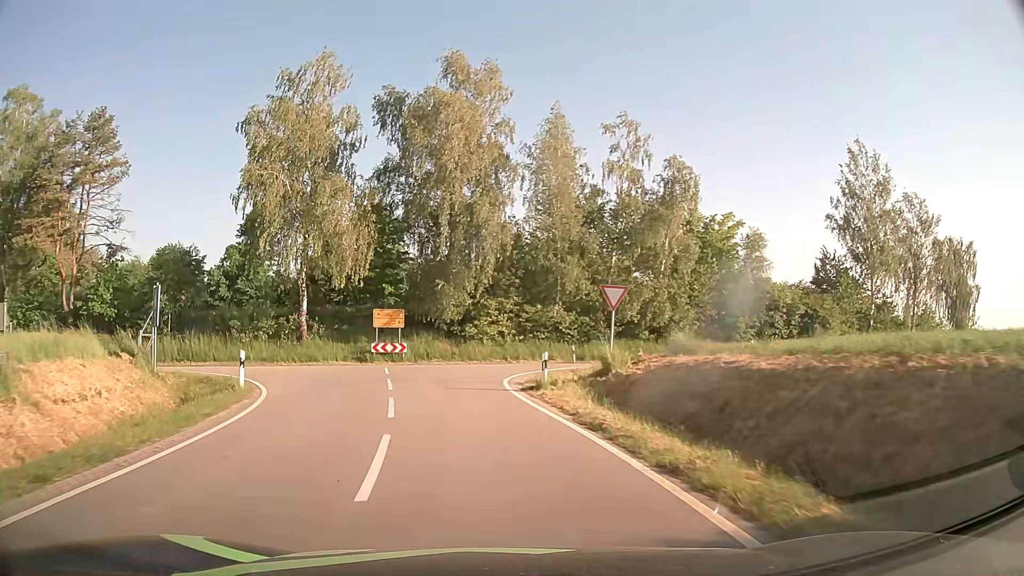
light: Day
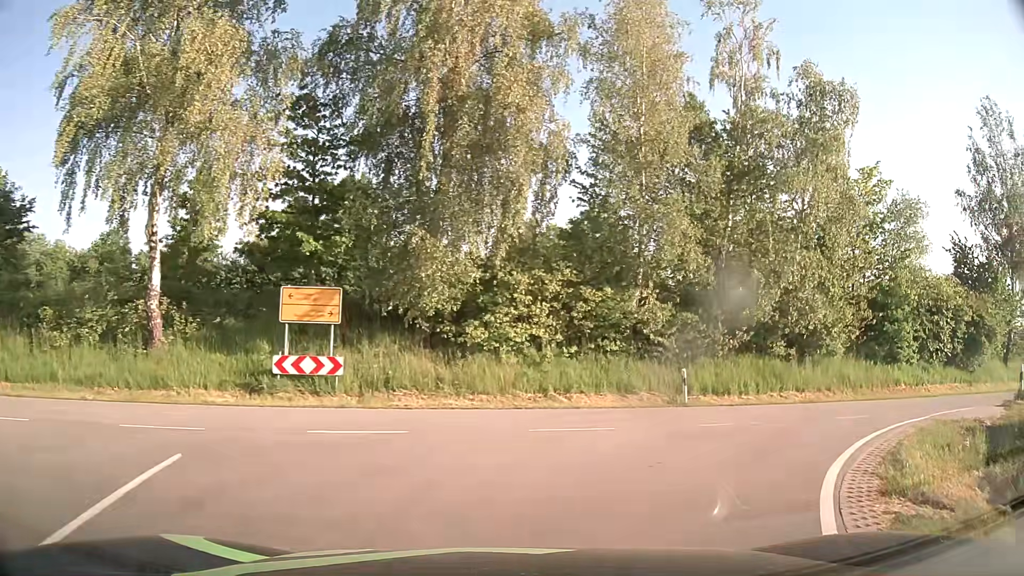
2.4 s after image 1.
(-1.5, +19.6) m; -1°
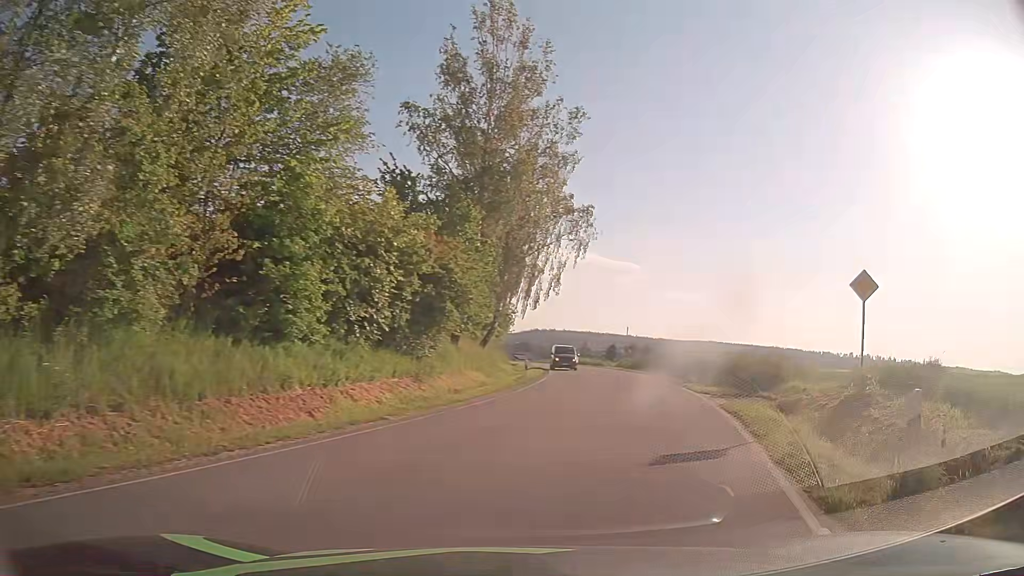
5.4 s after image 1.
(+6.9, +14.5) m; +54°
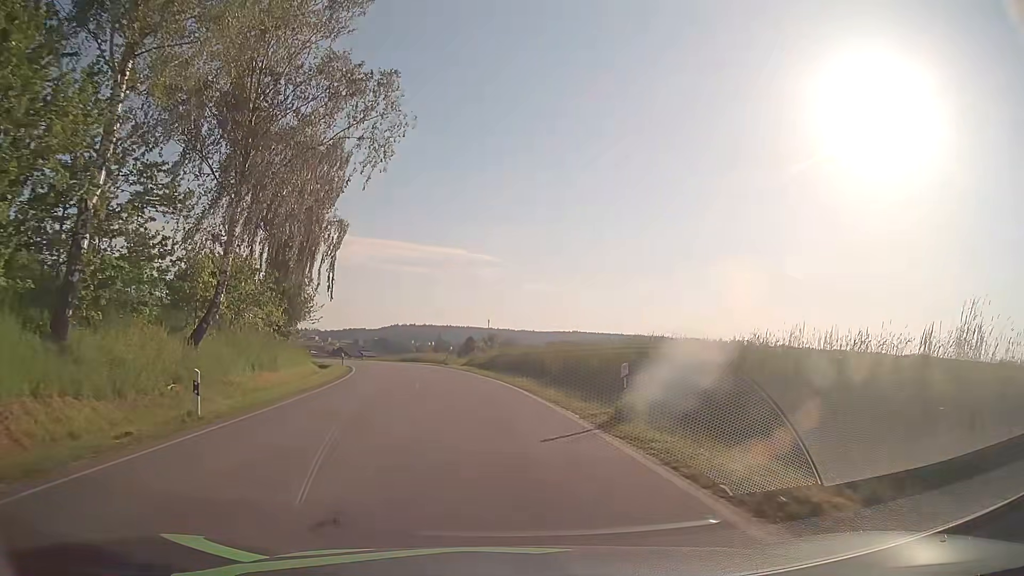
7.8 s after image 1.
(+4.8, +20.4) m; +15°
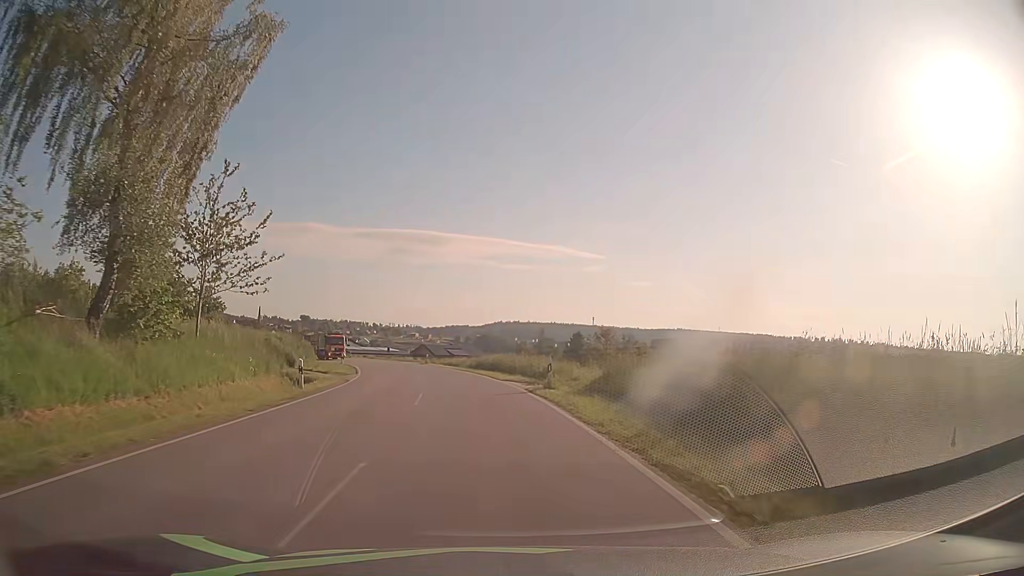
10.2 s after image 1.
(-2.4, +29.6) m; -9°
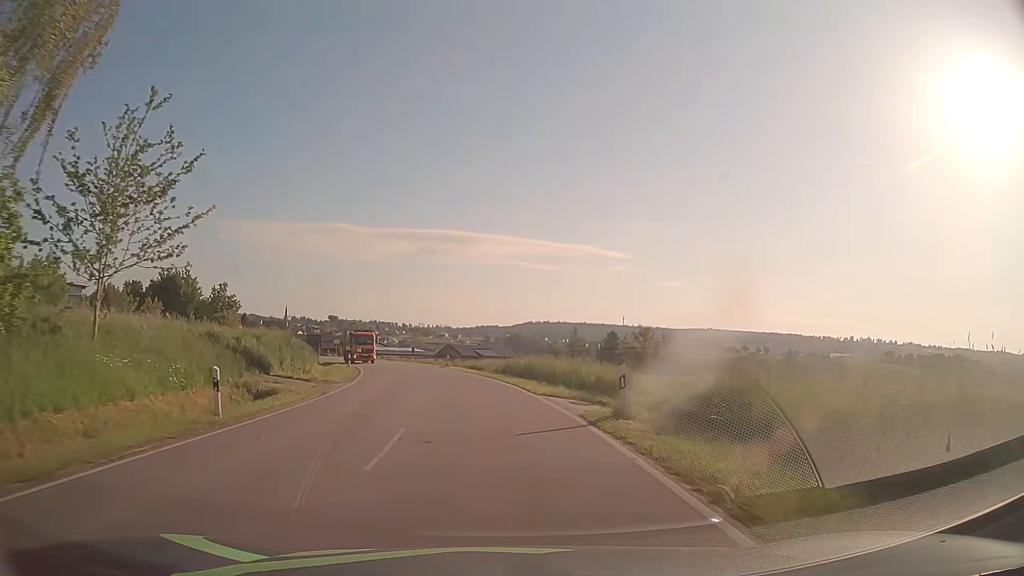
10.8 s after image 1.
(-0.2, +8.4) m; -3°
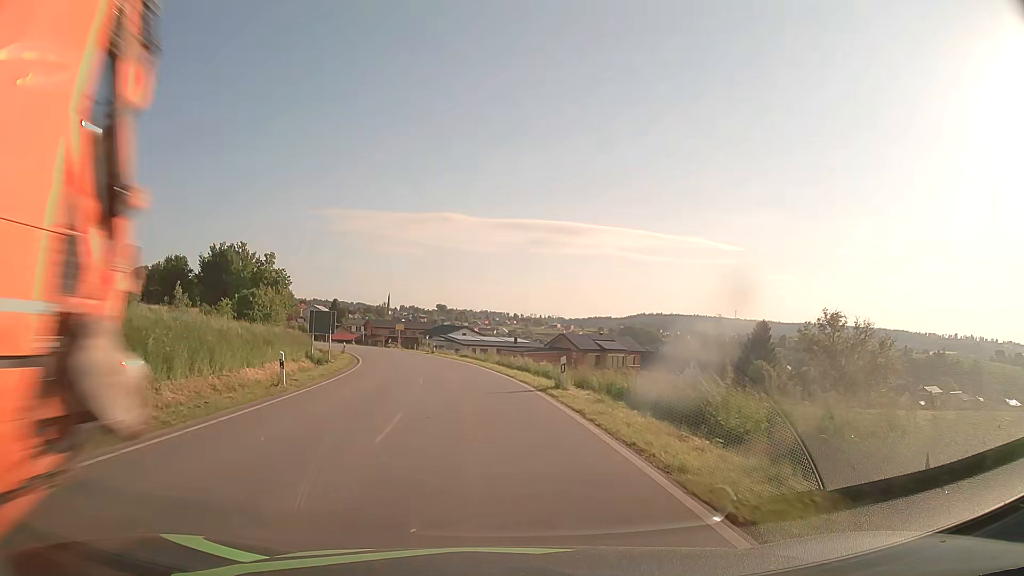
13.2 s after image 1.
(-2.8, +34.5) m; -9°
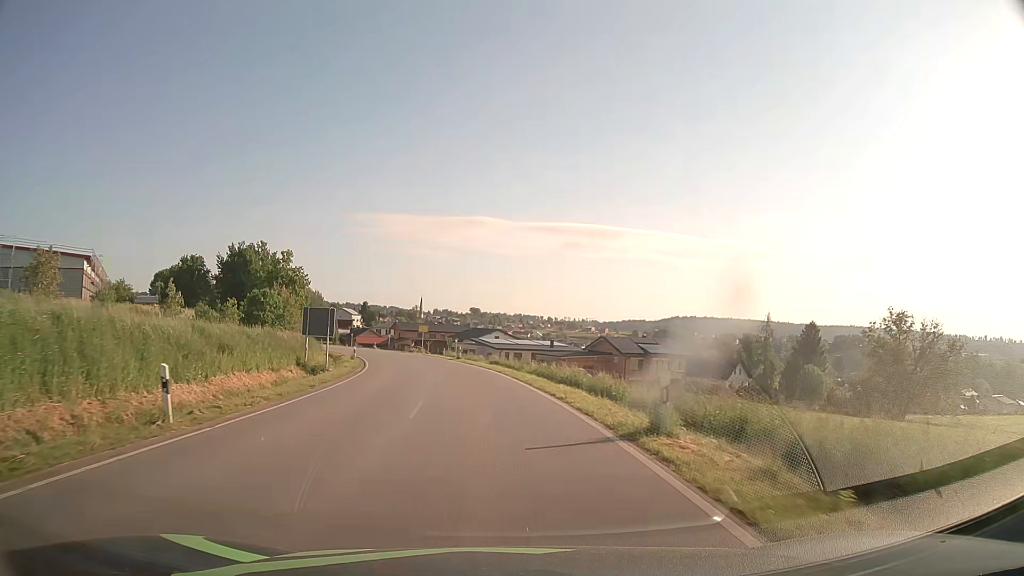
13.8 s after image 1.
(-0.3, +8.5) m; -3°
(0, +10) (-1, +20) (-2, +30) (-4, +40) (-6, +50) (-8, +59) (-12, +69) (-15, +78) (-19, +87) (-24, +96) m
